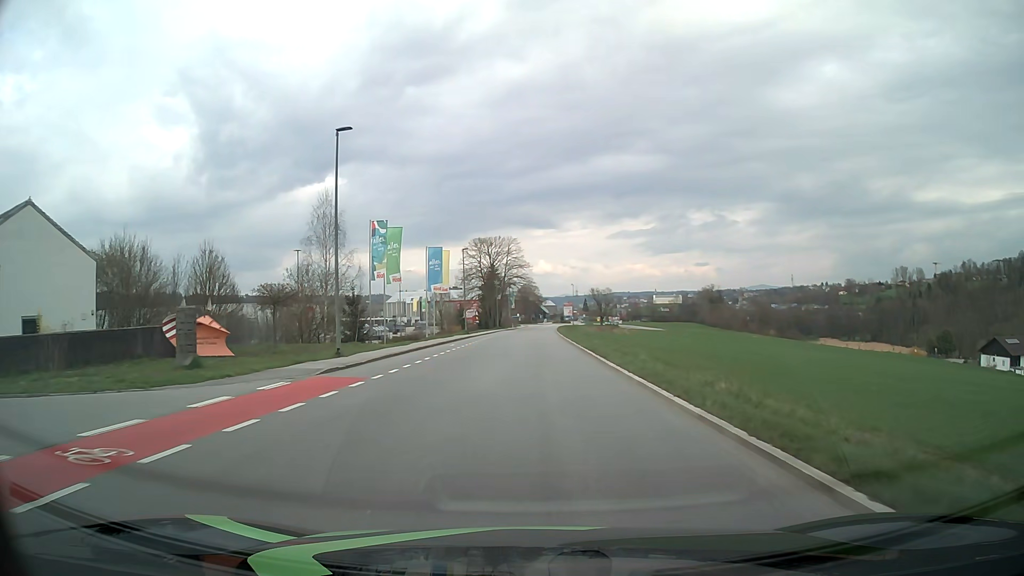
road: tertiary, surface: asphalt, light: Day
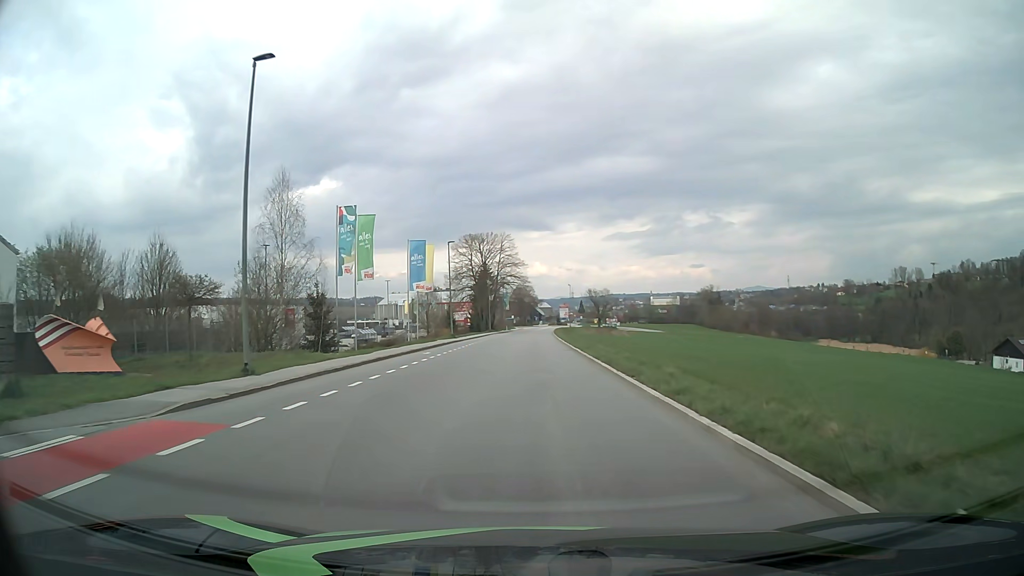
(0.0, +7.5) m; 0°
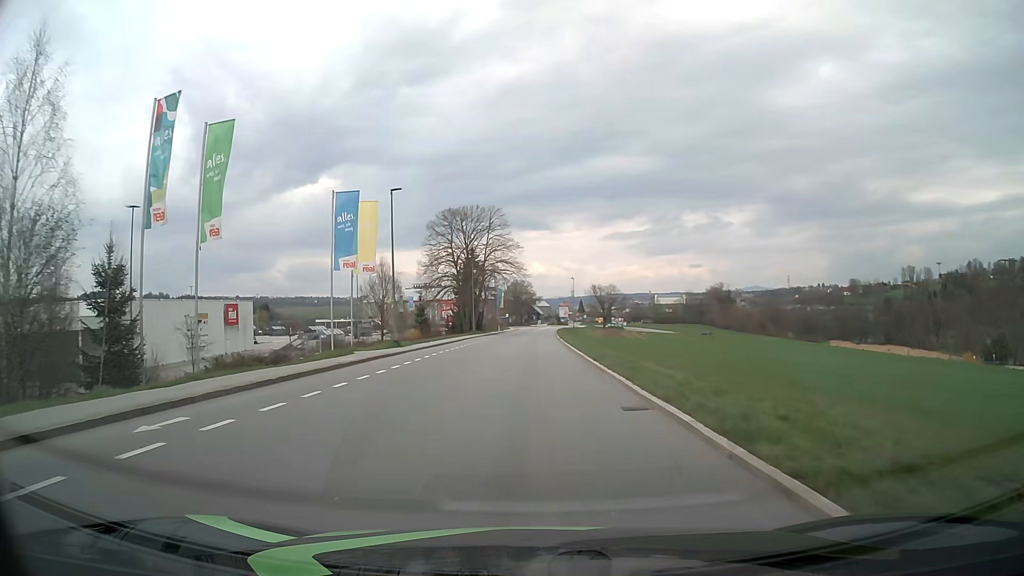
(+0.1, +22.6) m; 0°
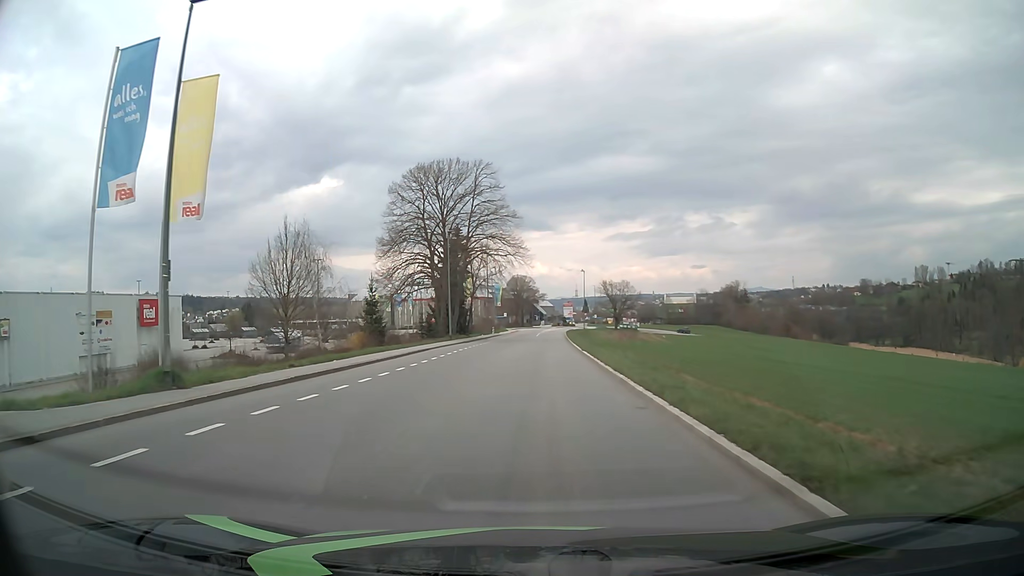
(0.0, +22.6) m; 0°
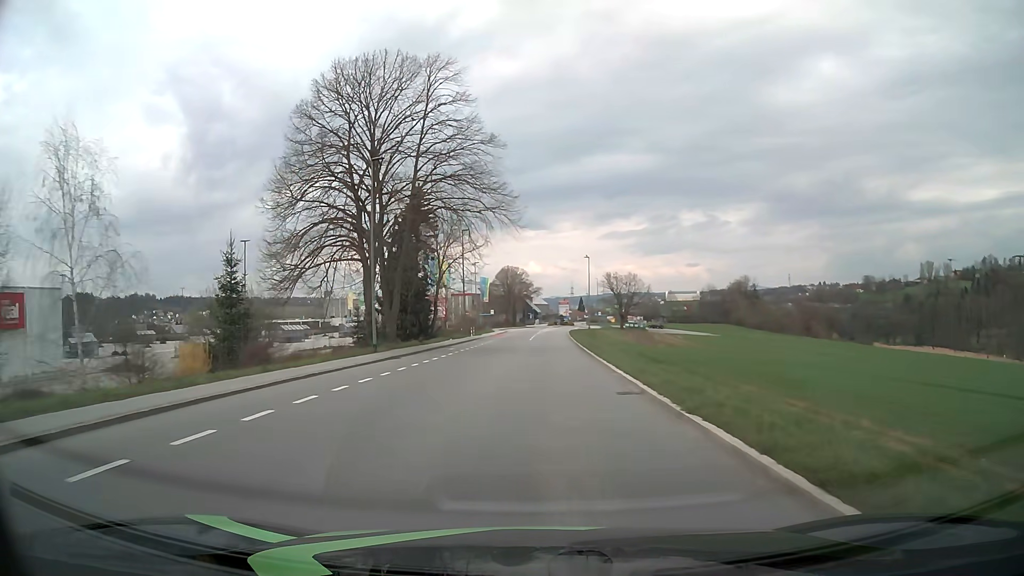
(+0.1, +22.7) m; +1°
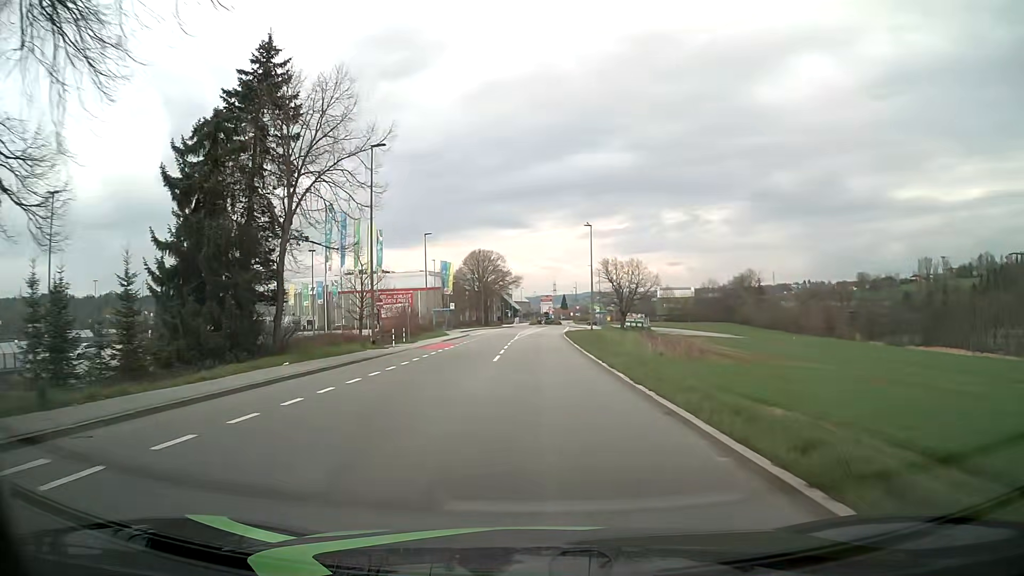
(+0.3, +30.4) m; +2°
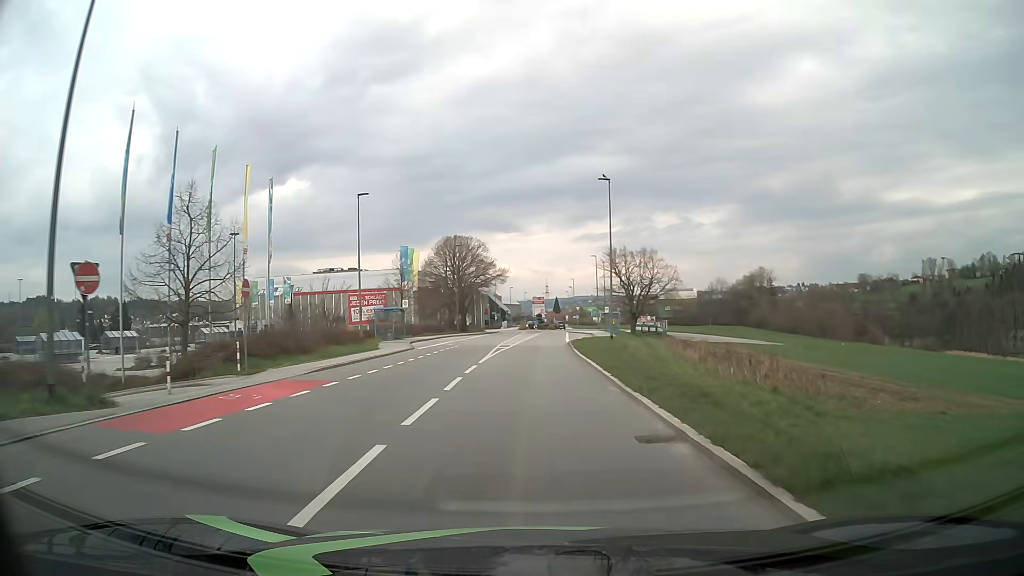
(+0.1, +22.9) m; +1°
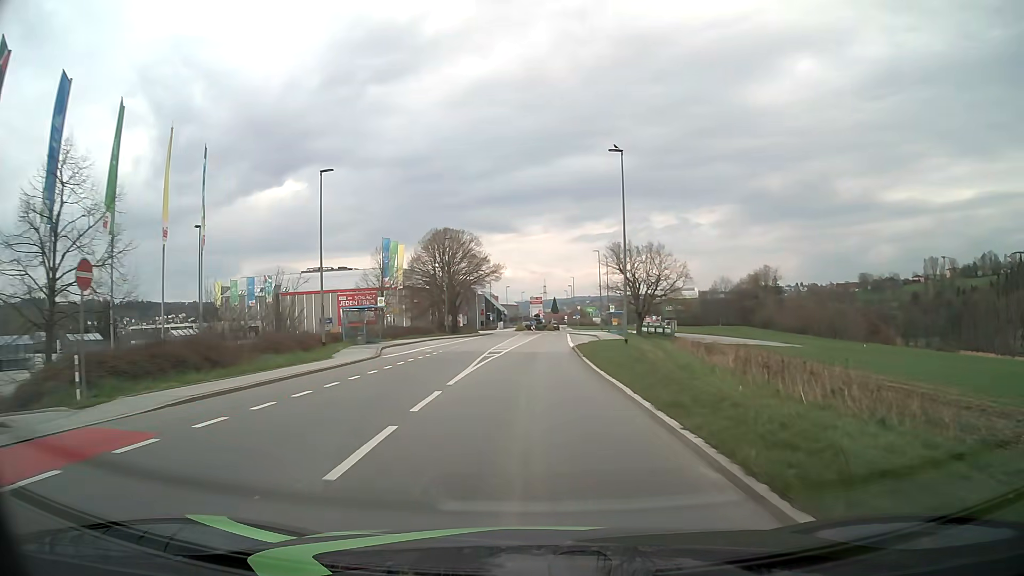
(0.0, +7.6) m; 0°
(0, +10) (0, +20) (0, +30) (0, +40) (+1, +50) (+1, +60) (+2, +70) (+2, +80) (+2, +90) (+5, +100) m
